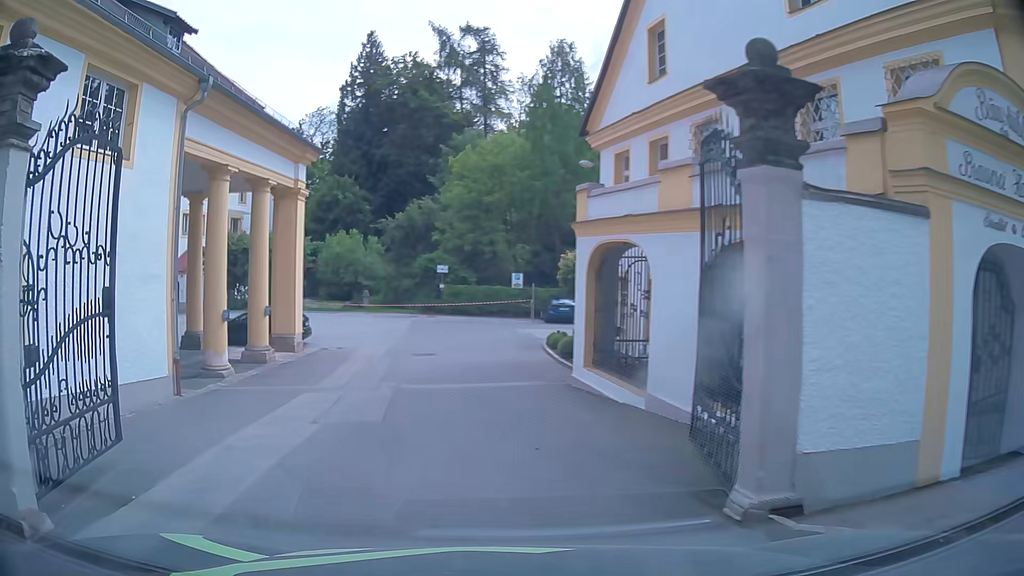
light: Day
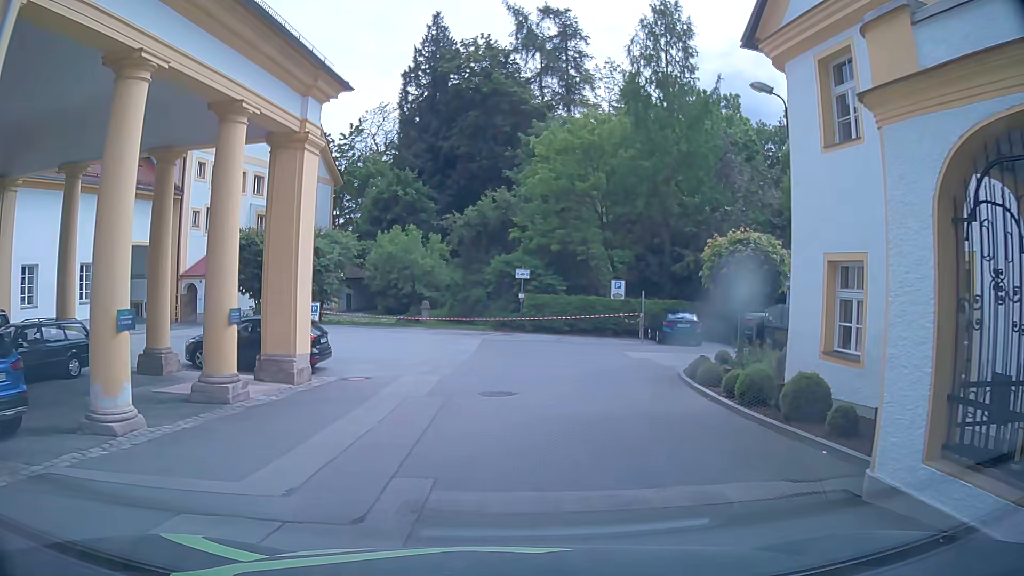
(-1.0, +8.9) m; -9°
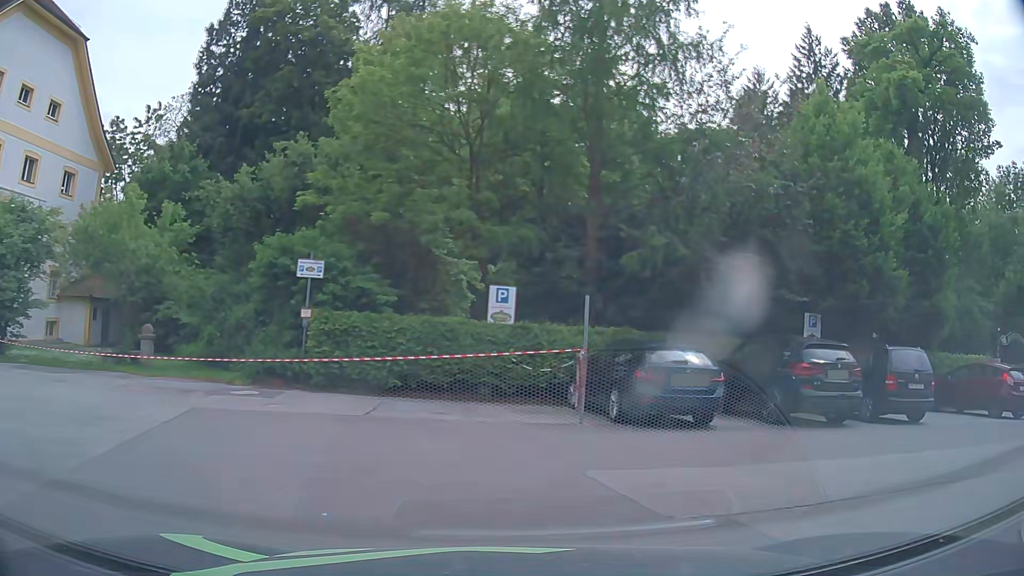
(+1.3, +16.1) m; +16°
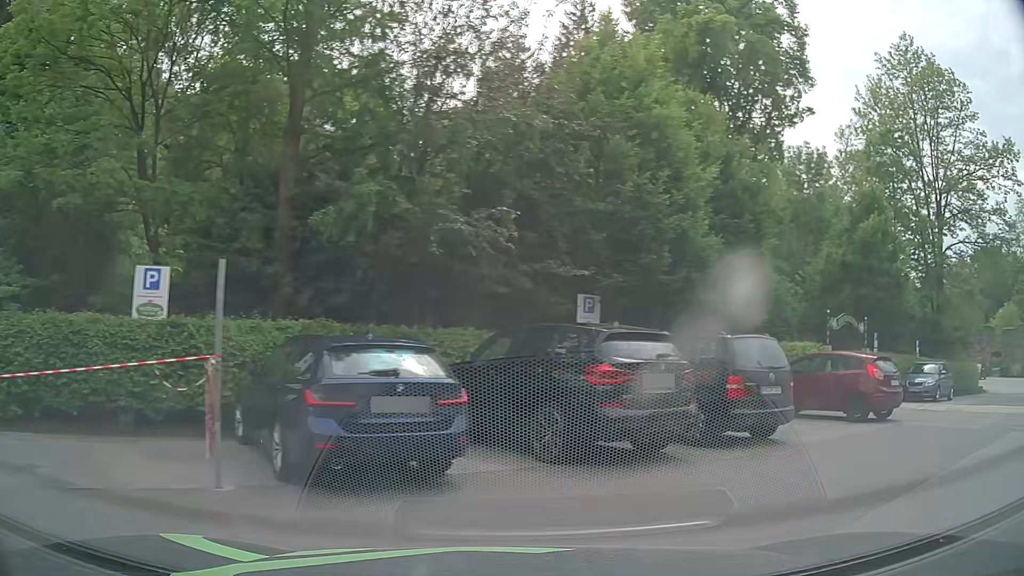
(+0.8, +4.7) m; +22°
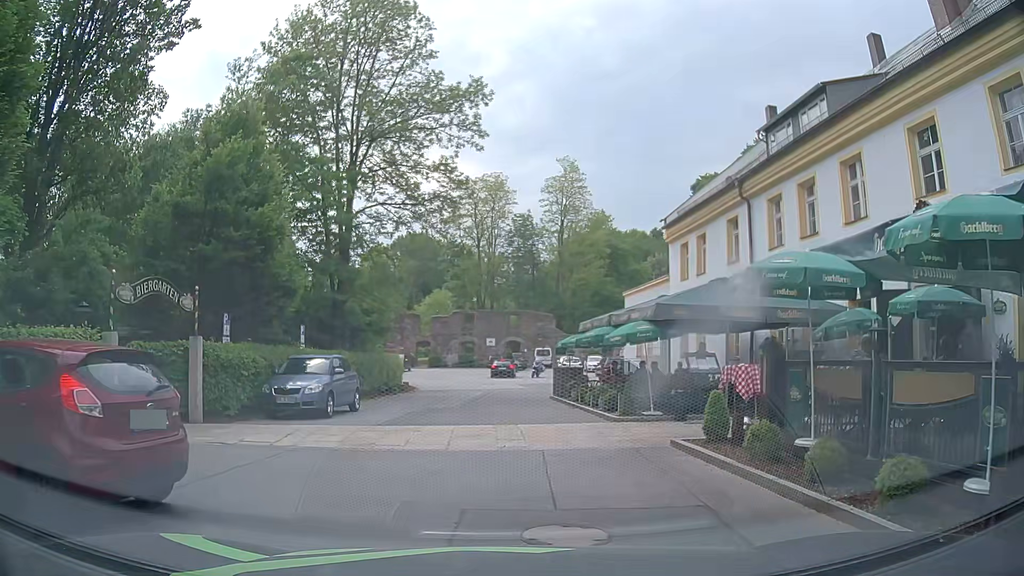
(+4.9, +8.0) m; +50°
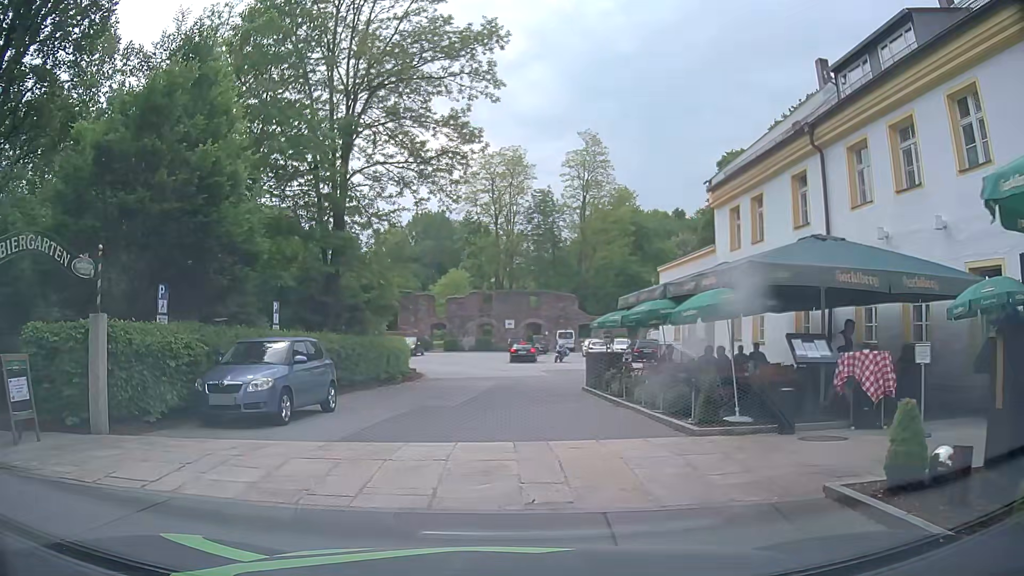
(0.0, +4.5) m; -1°
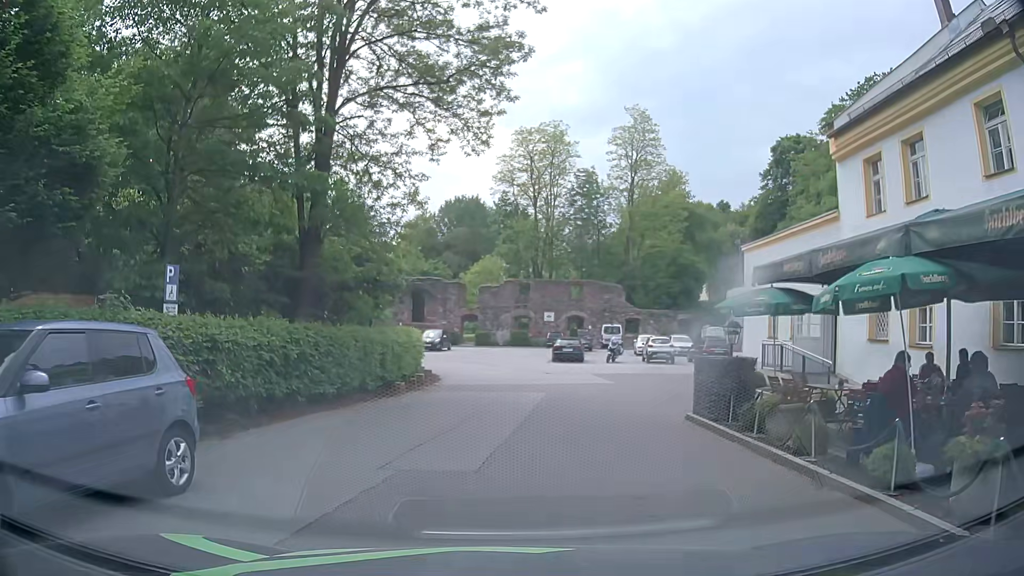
(-0.2, +7.9) m; -3°
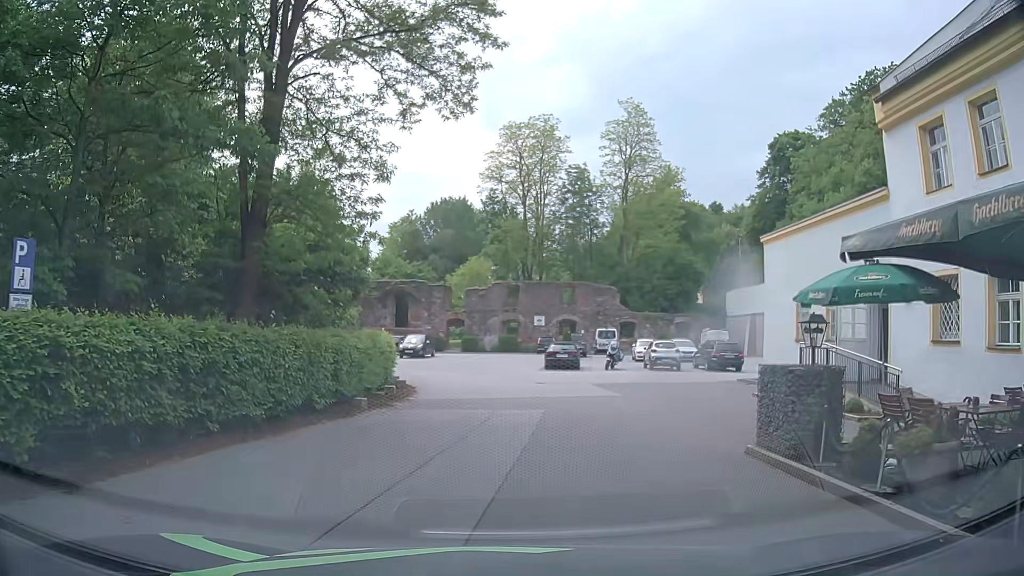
(0.0, +3.8) m; +1°
